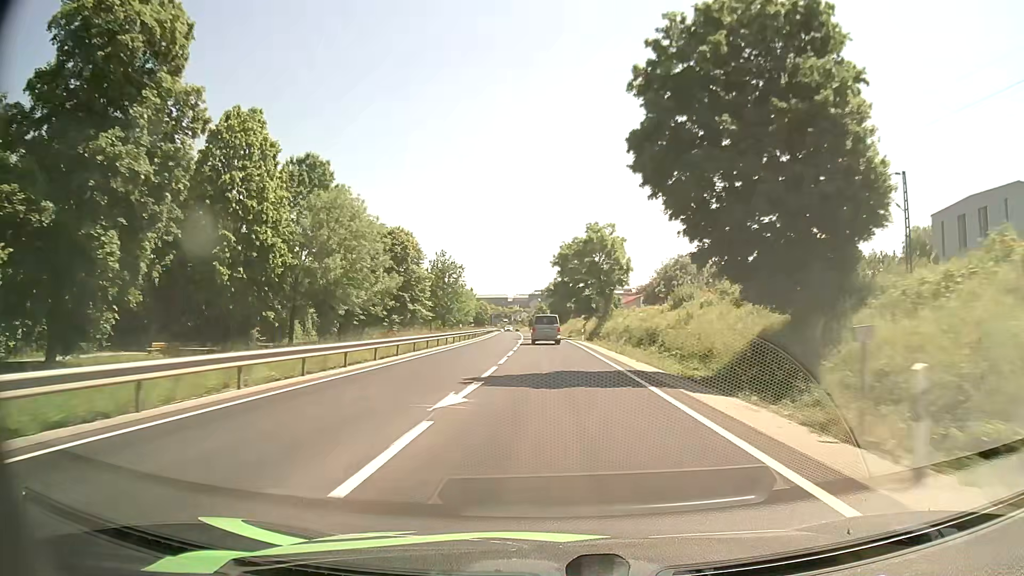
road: primary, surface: asphalt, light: Day
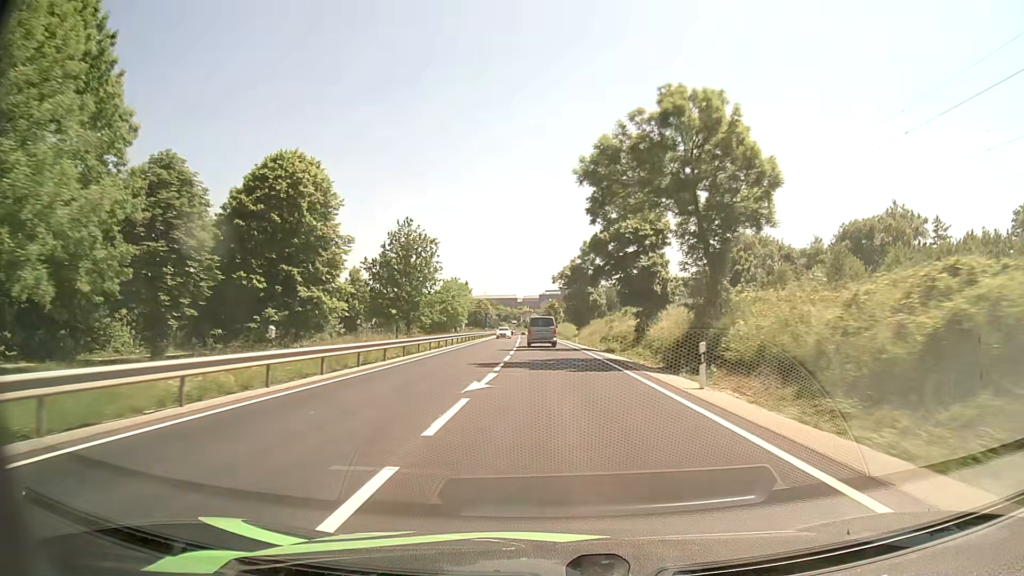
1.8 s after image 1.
(-0.3, +39.1) m; -1°
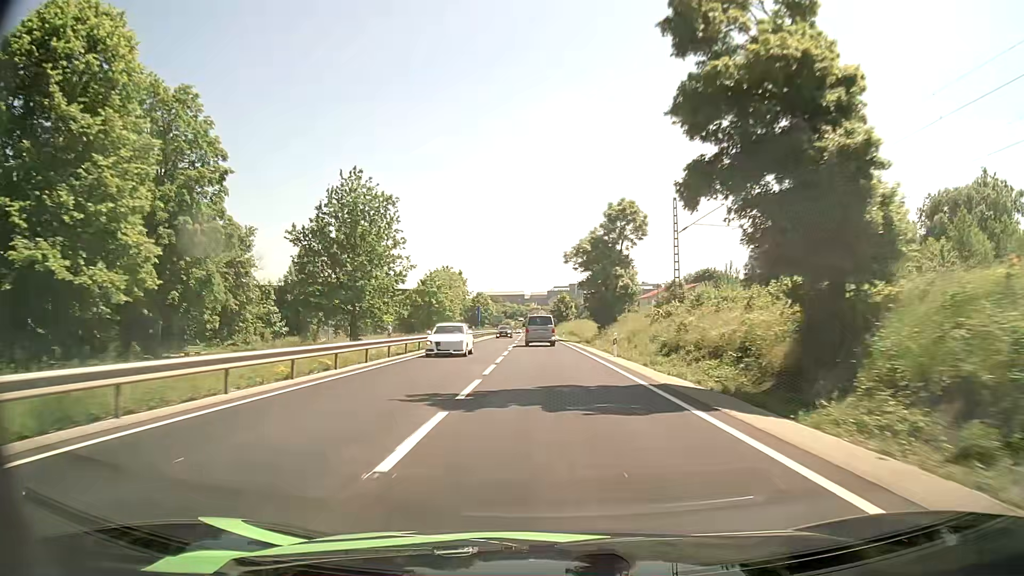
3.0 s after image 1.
(-0.1, +26.2) m; -1°
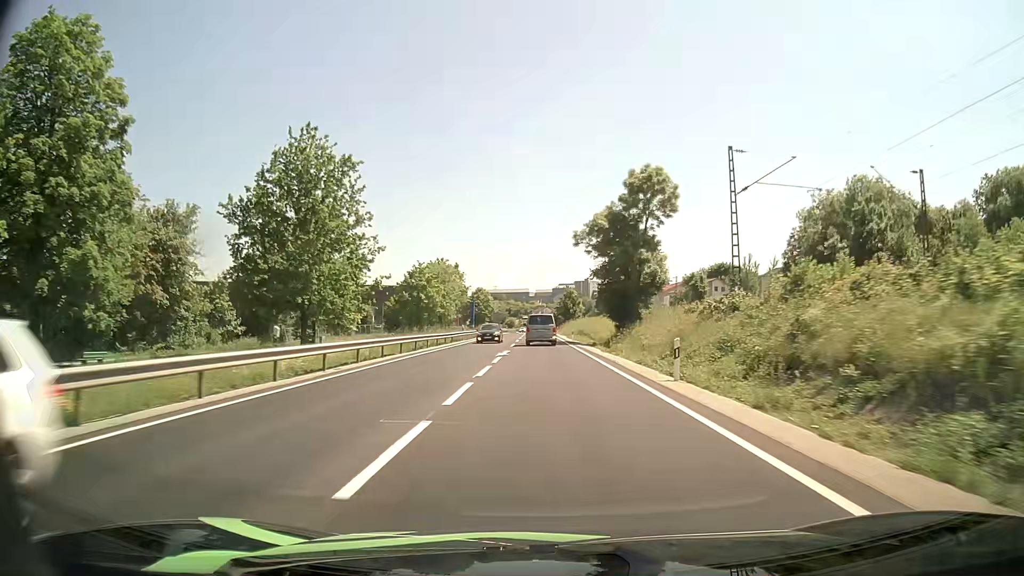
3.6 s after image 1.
(0.0, +13.0) m; 0°
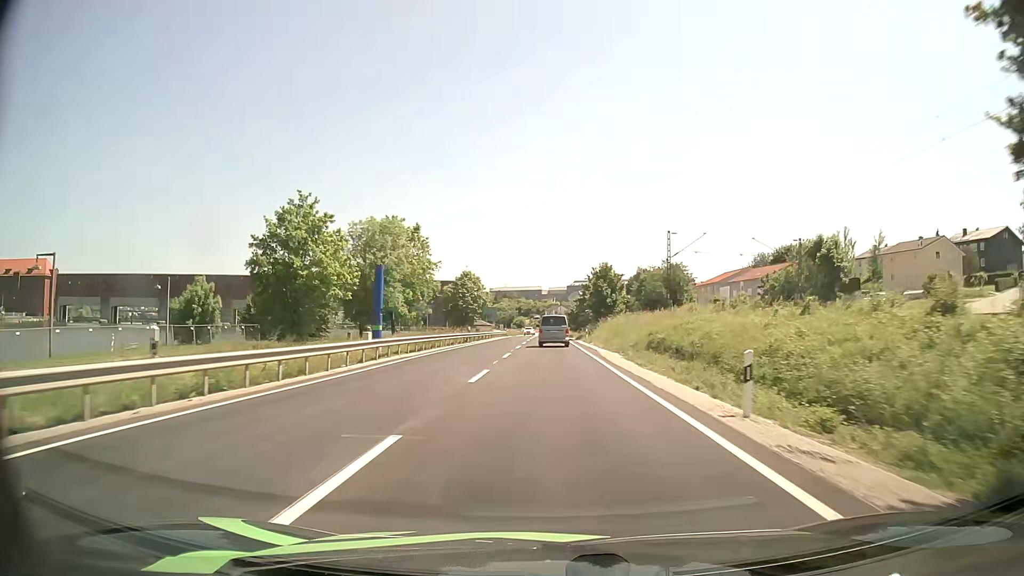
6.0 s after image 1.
(-0.6, +49.6) m; -1°
(0, +10) (0, +20) (0, +30) (0, +40) (0, +50) (0, +60) (0, +70) (0, +80) (0, +90) (0, +100) m
